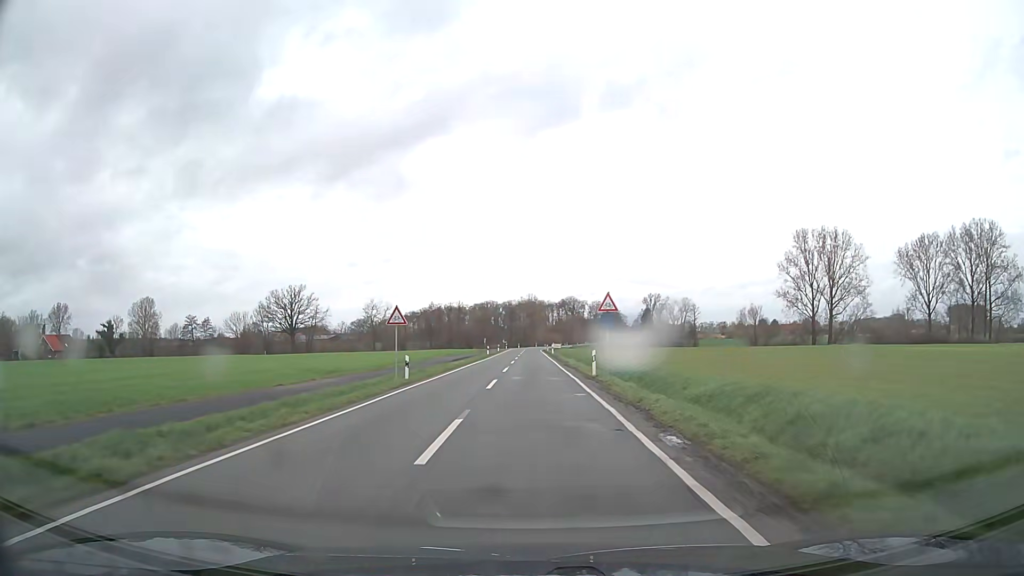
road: secondary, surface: asphalt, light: Day
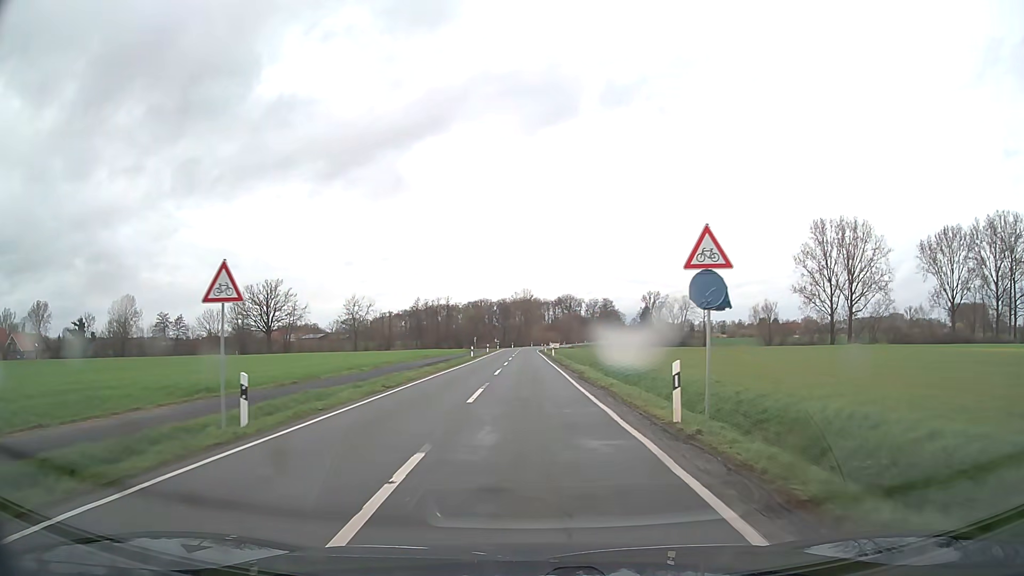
(+0.1, +15.5) m; 0°
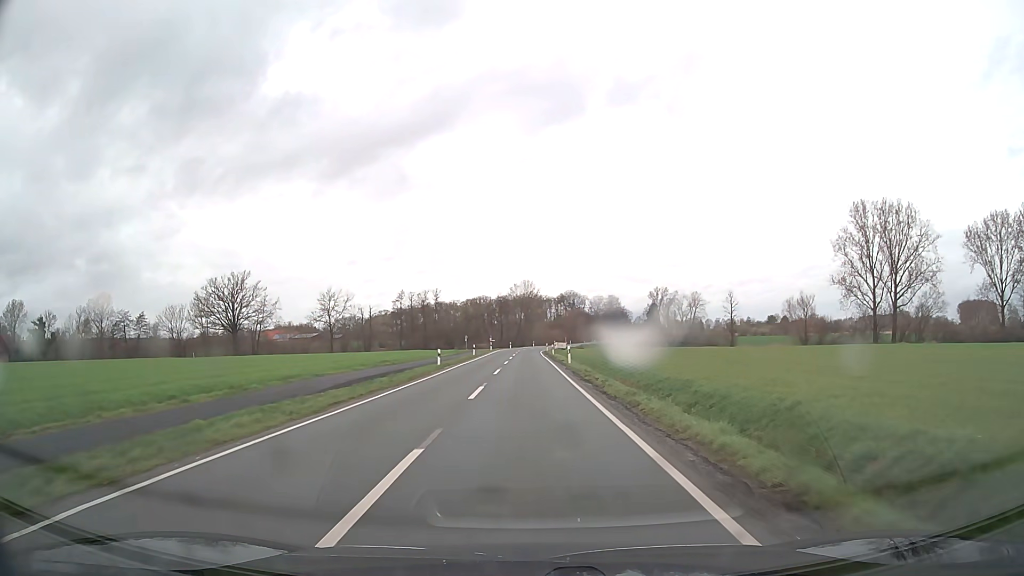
(+0.2, +23.3) m; 0°
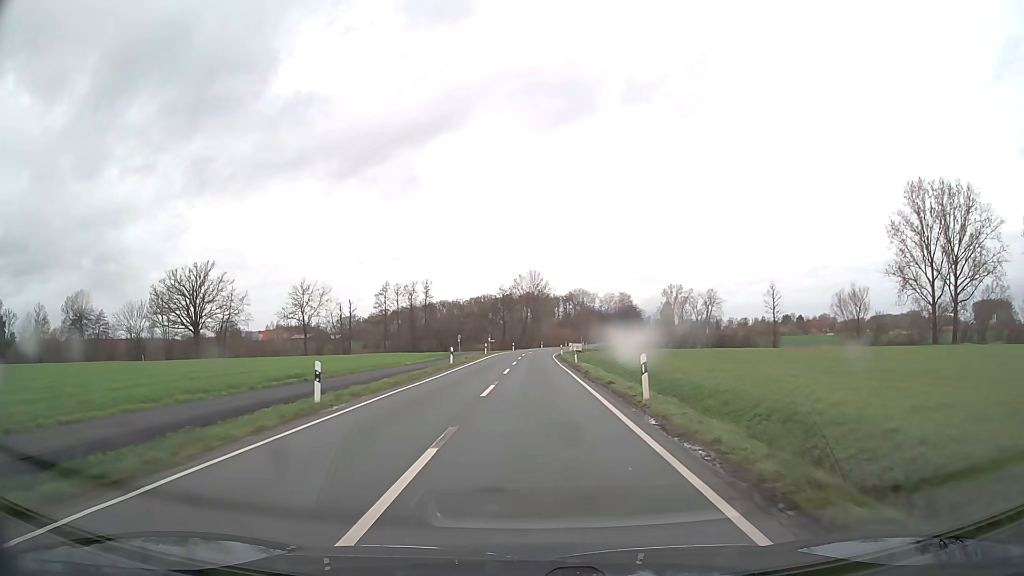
(-0.1, +23.2) m; 0°
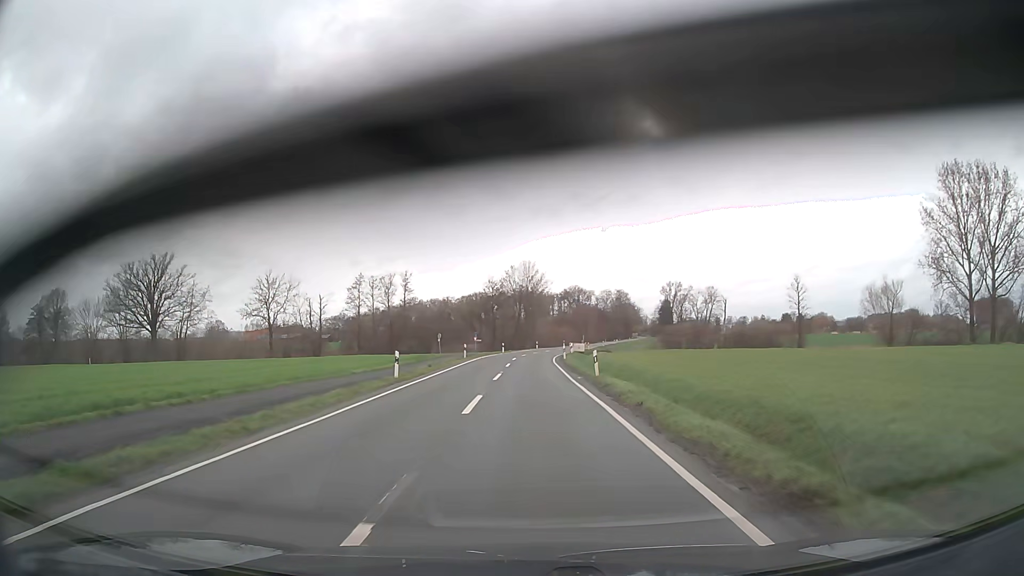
(0.0, +15.4) m; 0°
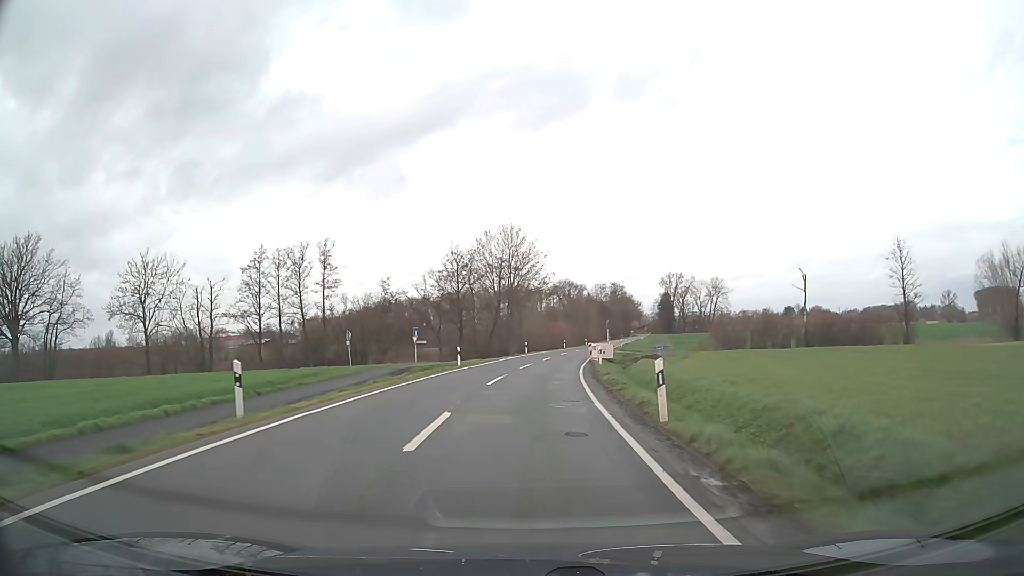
(+0.2, +38.5) m; +1°
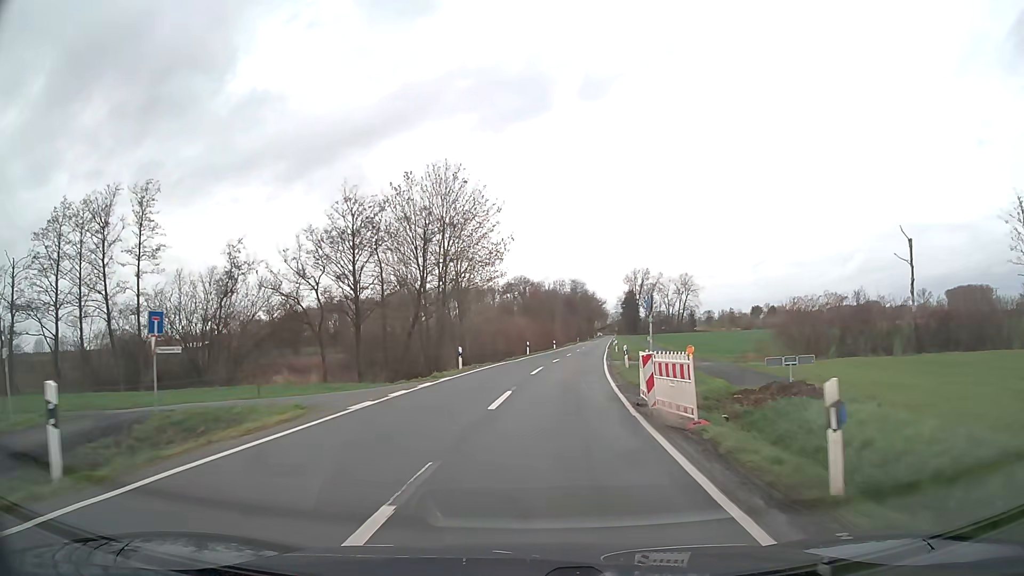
(+0.6, +30.6) m; +4°
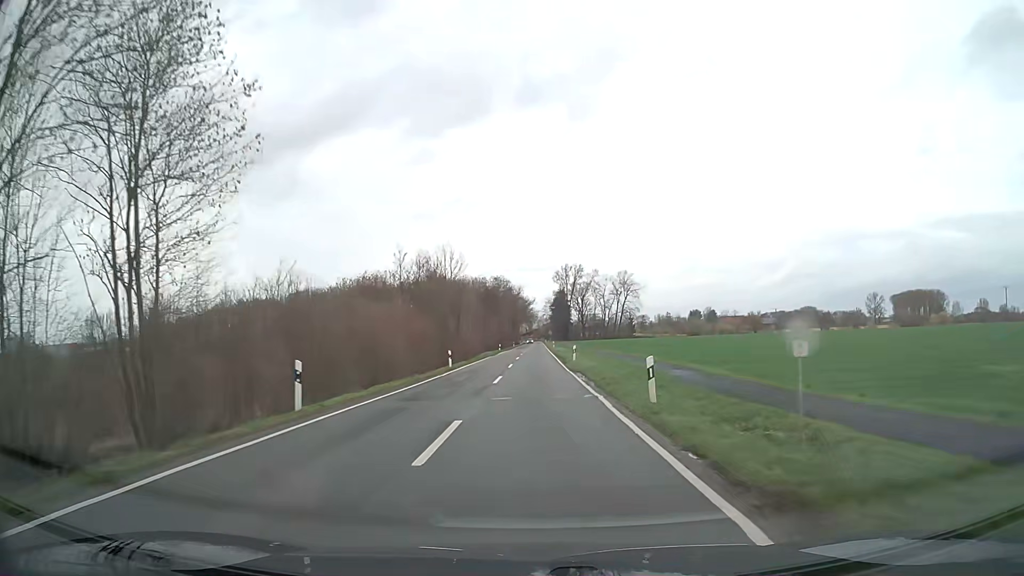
(+3.0, +42.6) m; +6°
(0, +10) (0, +20) (0, +30) (0, +40) (+1, +50) (+1, +60) (+1, +70) (+1, +80) (+1, +90) (+1, +100) m
